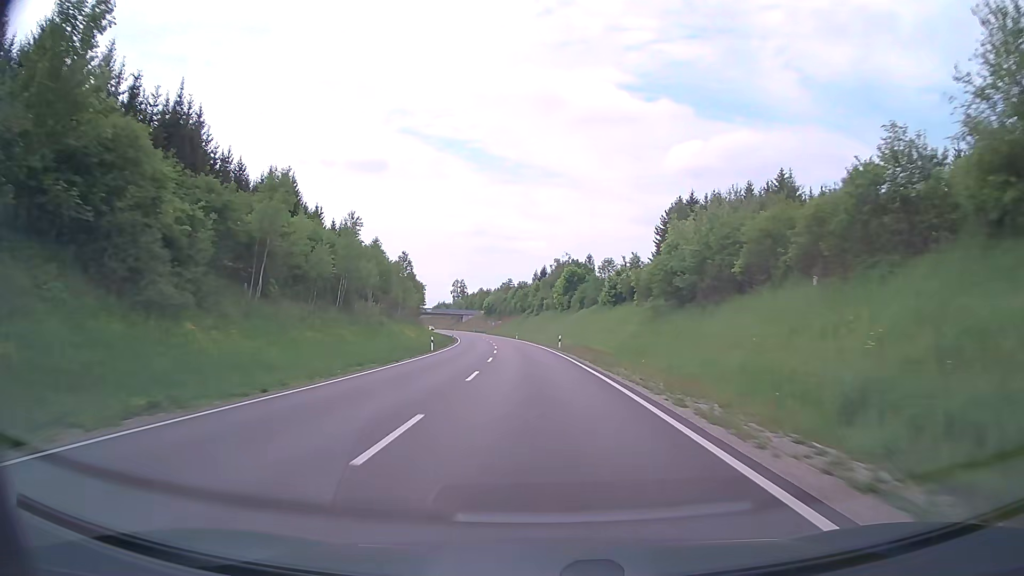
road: primary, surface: asphalt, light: Day
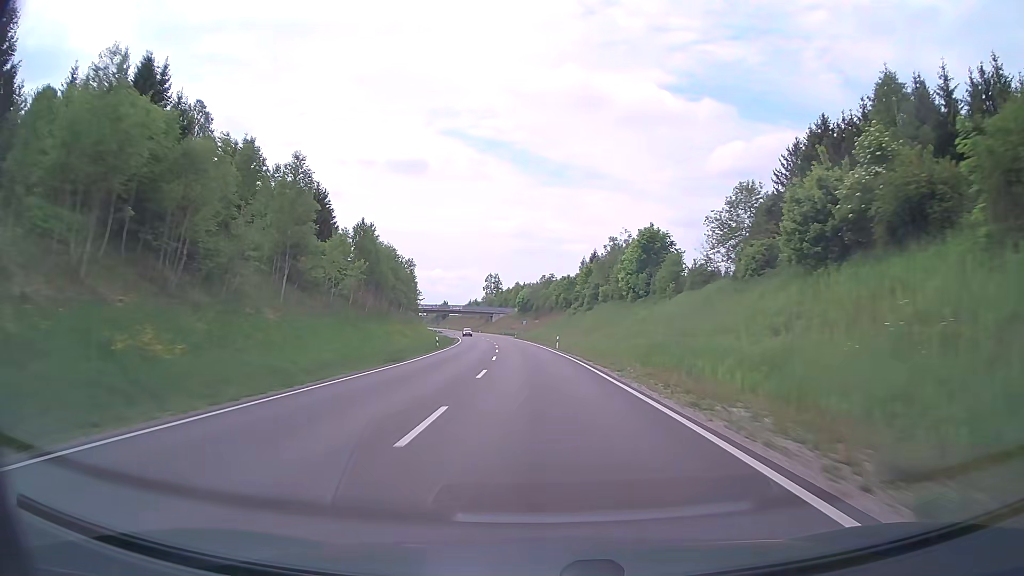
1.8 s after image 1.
(-1.6, +47.1) m; -4°
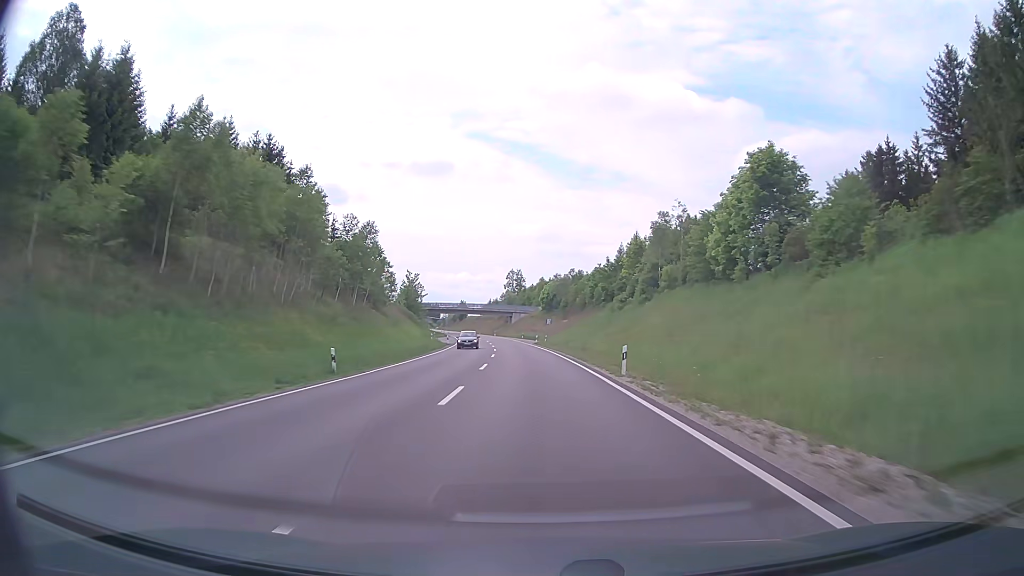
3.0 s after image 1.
(-0.5, +31.6) m; -2°
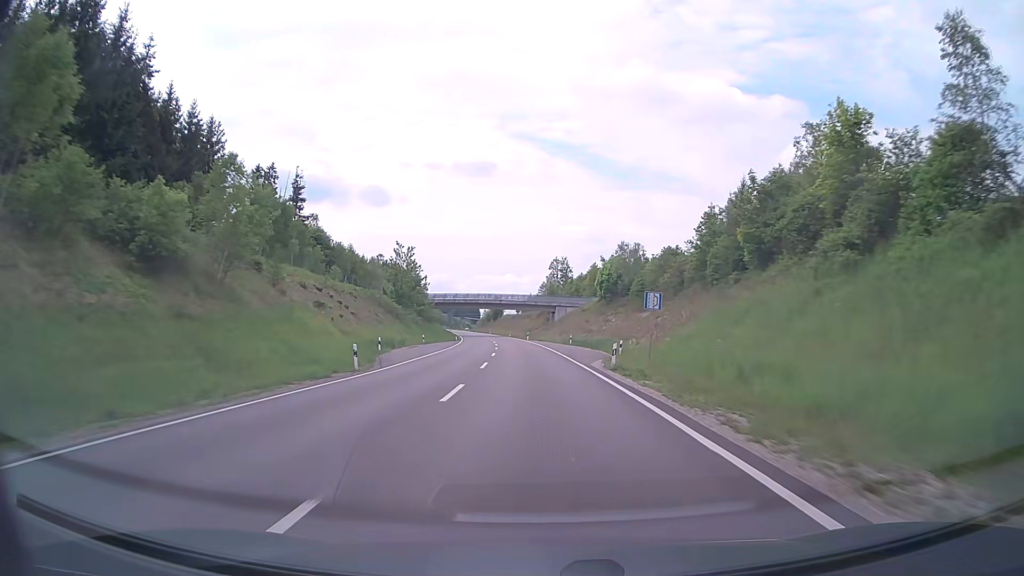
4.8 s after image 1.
(-1.7, +47.7) m; -4°
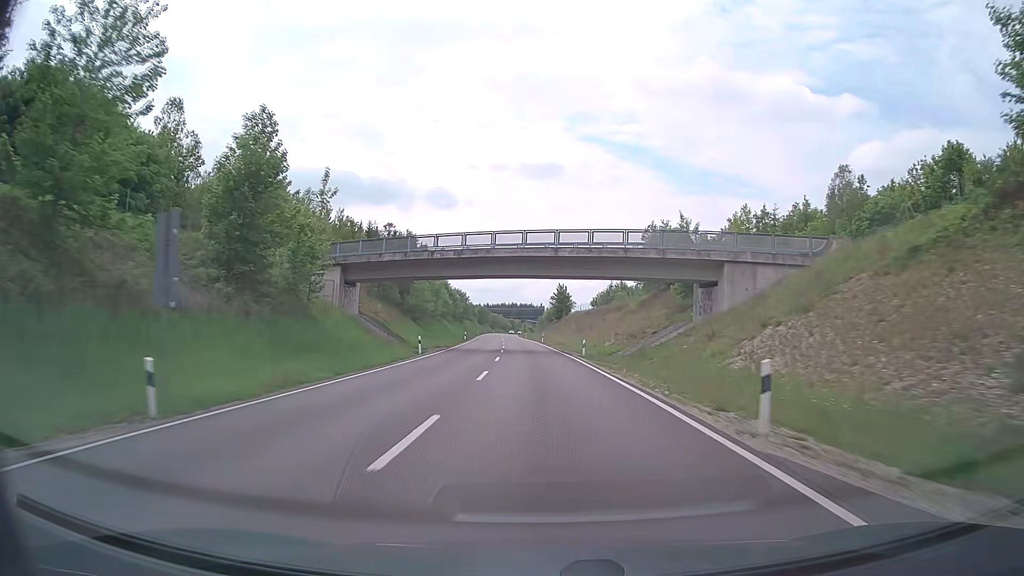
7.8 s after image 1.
(-4.0, +79.0) m; -6°
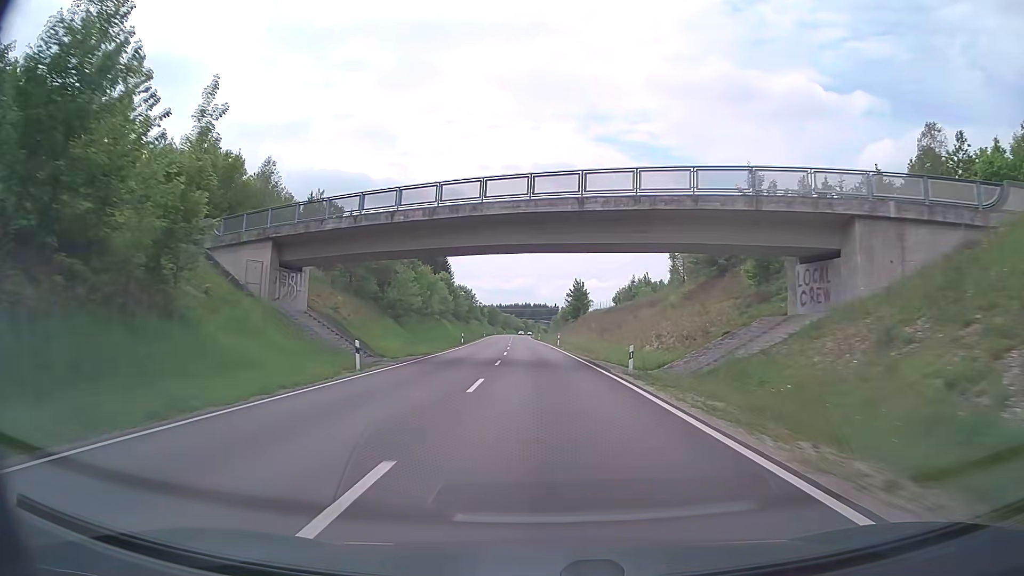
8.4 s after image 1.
(-0.1, +15.7) m; -1°
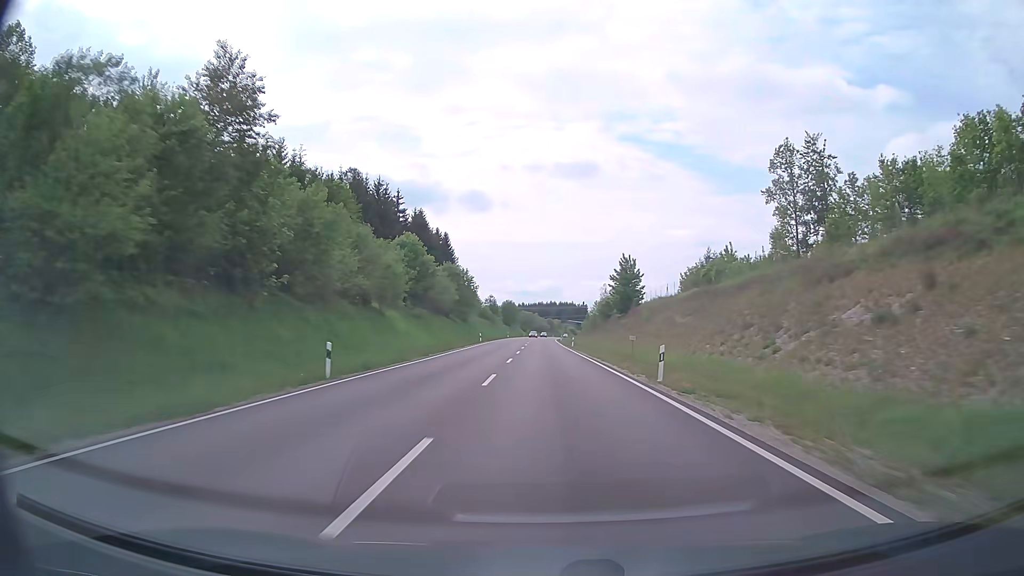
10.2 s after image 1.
(-1.0, +46.9) m; -2°
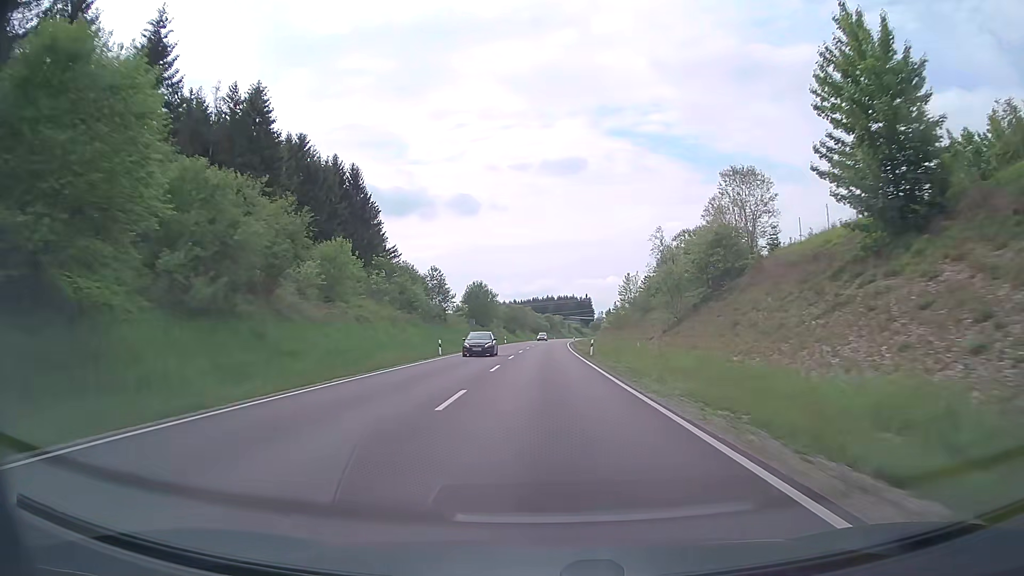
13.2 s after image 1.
(-0.1, +77.3) m; 0°
(0, +10) (0, +20) (0, +30) (0, +40) (0, +50) (0, +60) (+1, +70) (+1, +80) (+1, +90) (+1, +100) m
